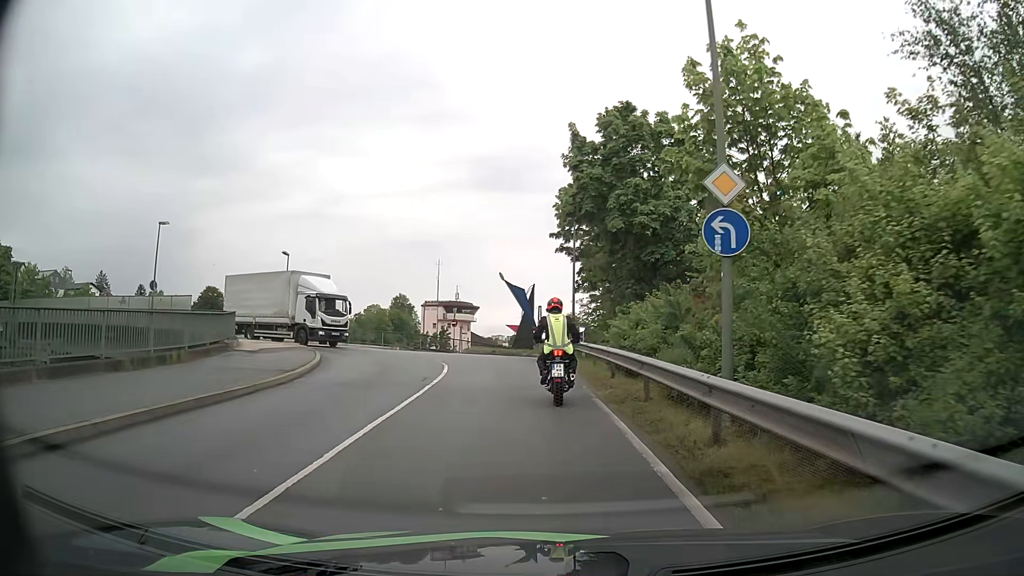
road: unclassified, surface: asphalt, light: Day
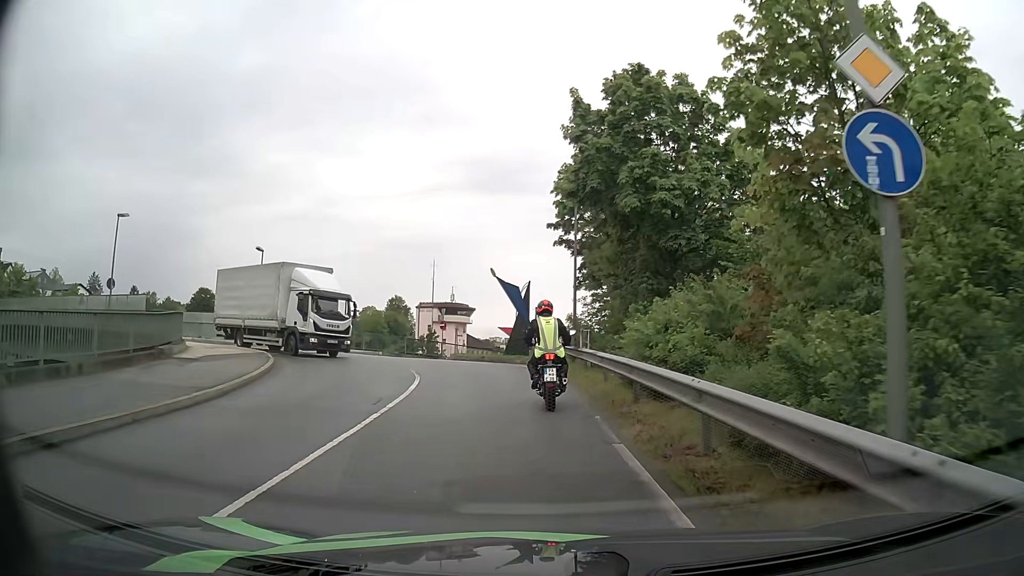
(0.0, +4.3) m; 0°
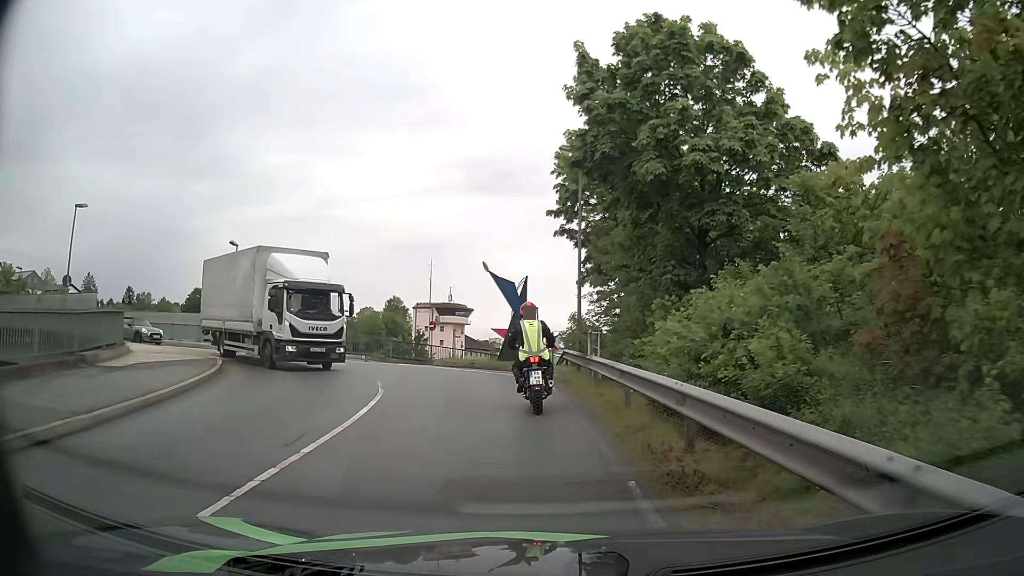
(0.0, +4.0) m; 0°
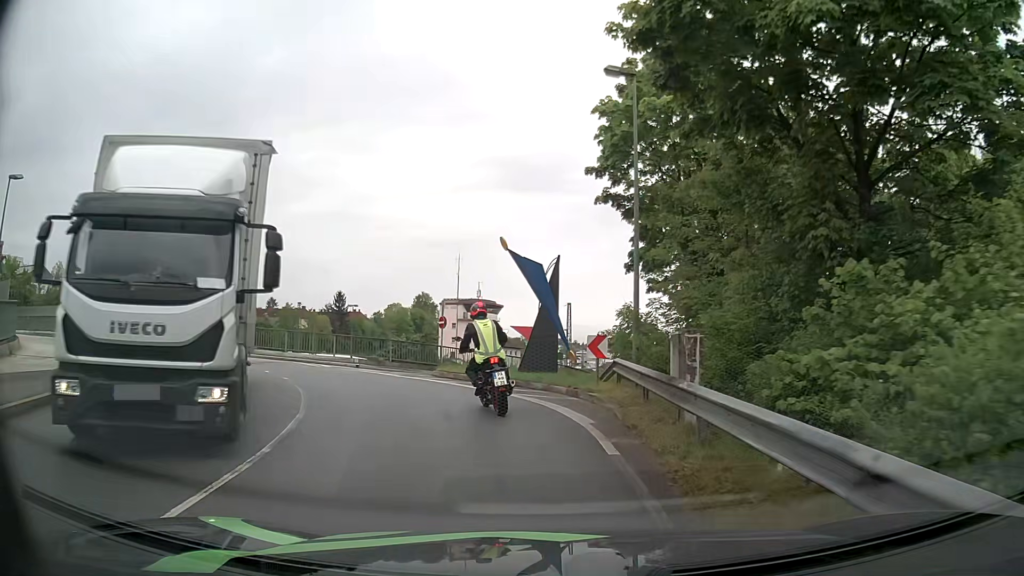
(-0.1, +7.5) m; -3°
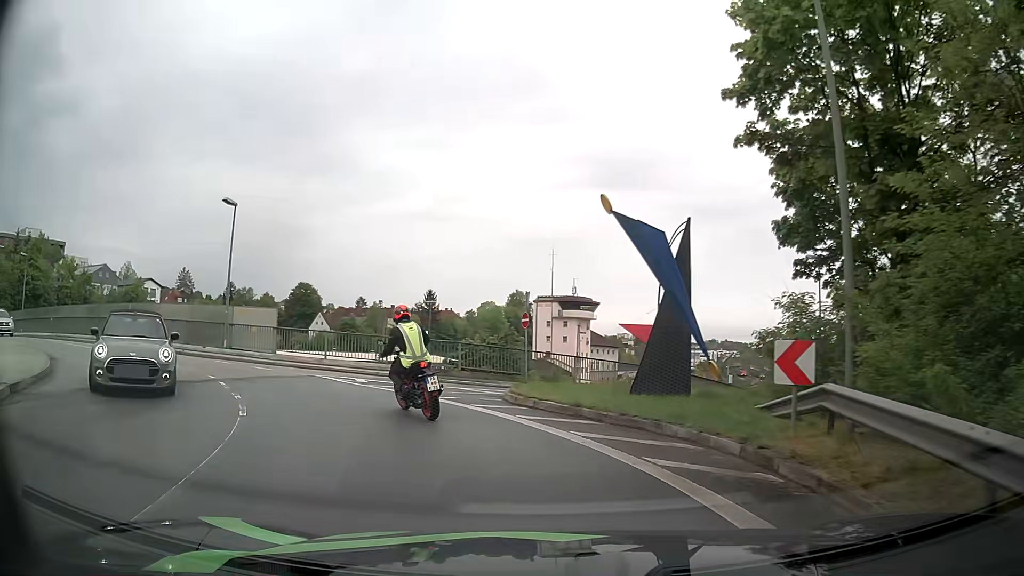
(-0.3, +7.2) m; -7°
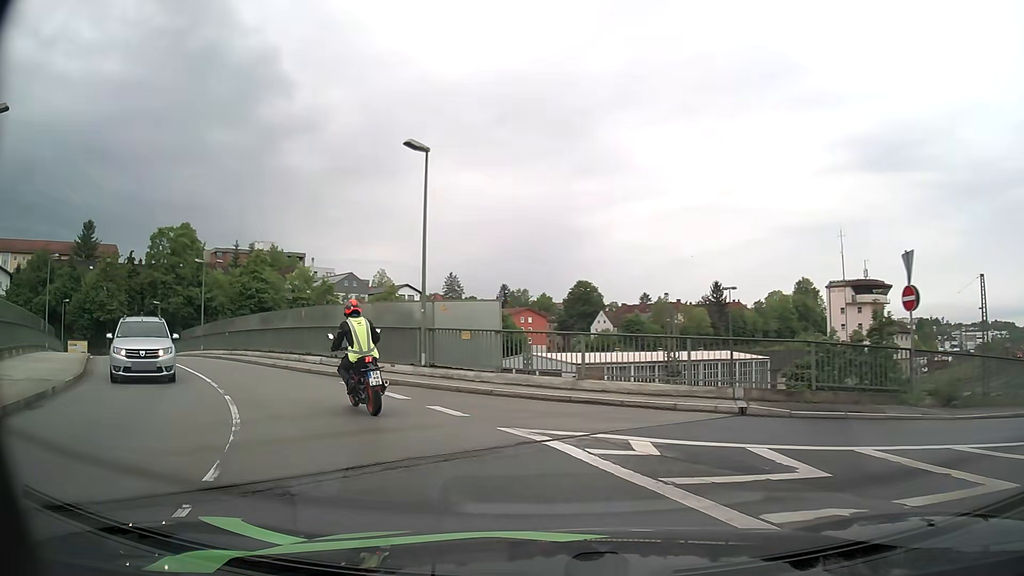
(-2.2, +10.4) m; -25°
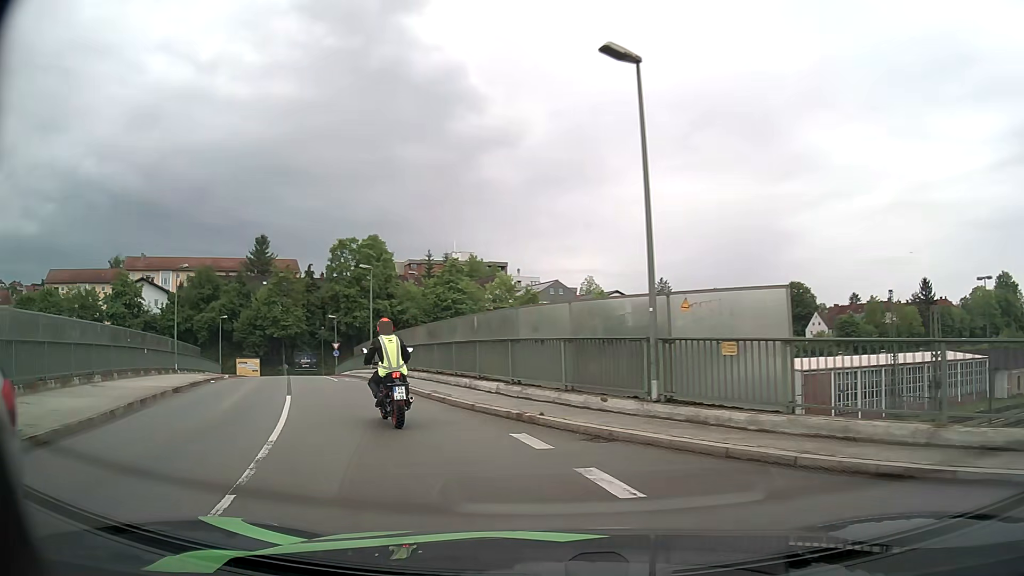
(-1.1, +7.2) m; -17°
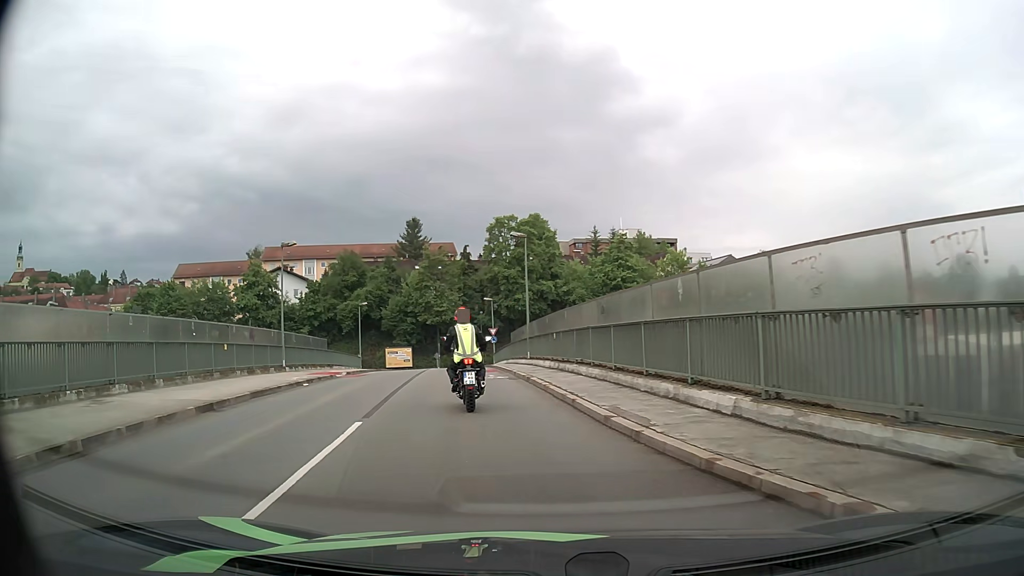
(-1.1, +7.5) m; -15°
